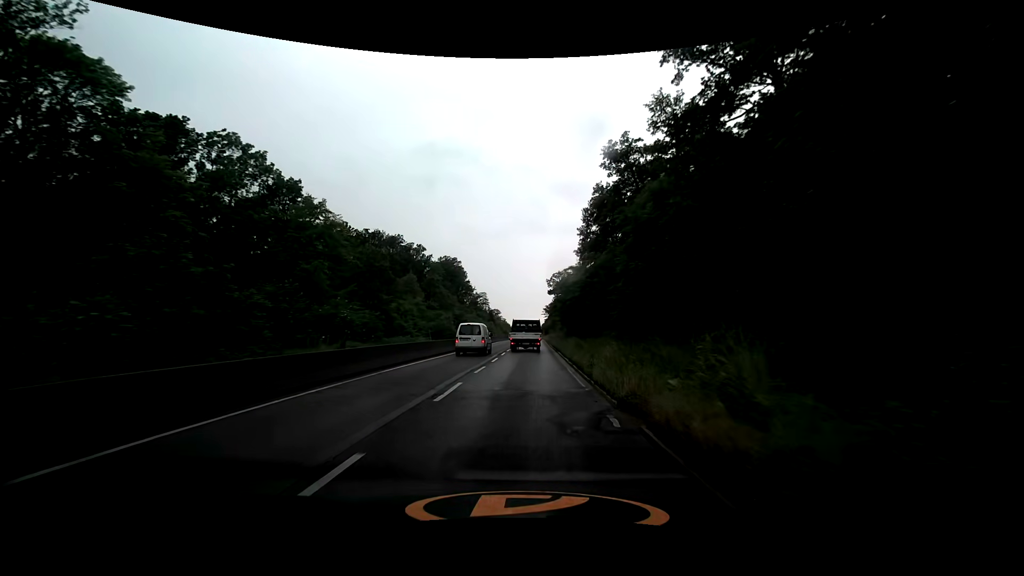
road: trunk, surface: asphalt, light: Day
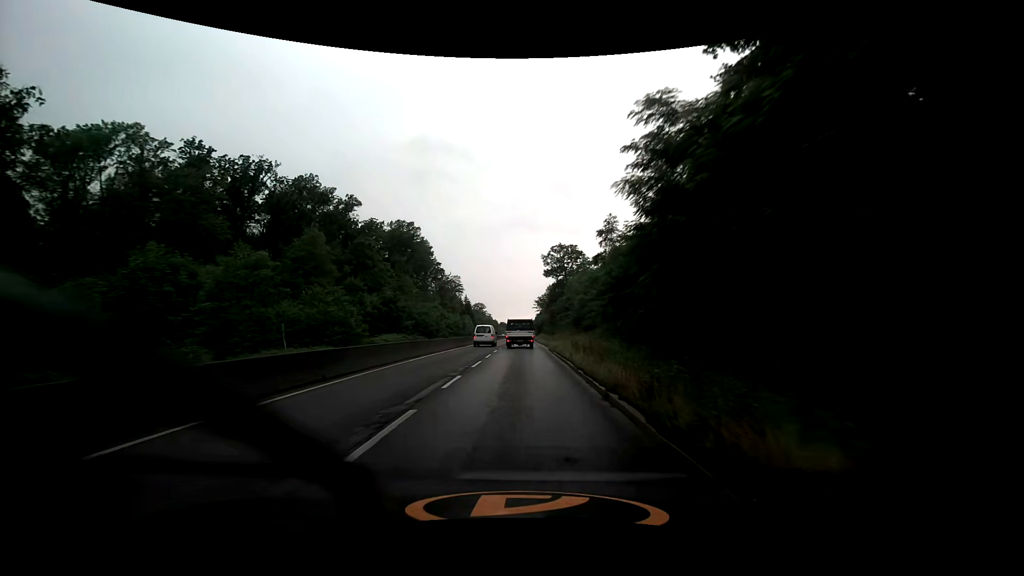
(+0.4, +48.0) m; +1°
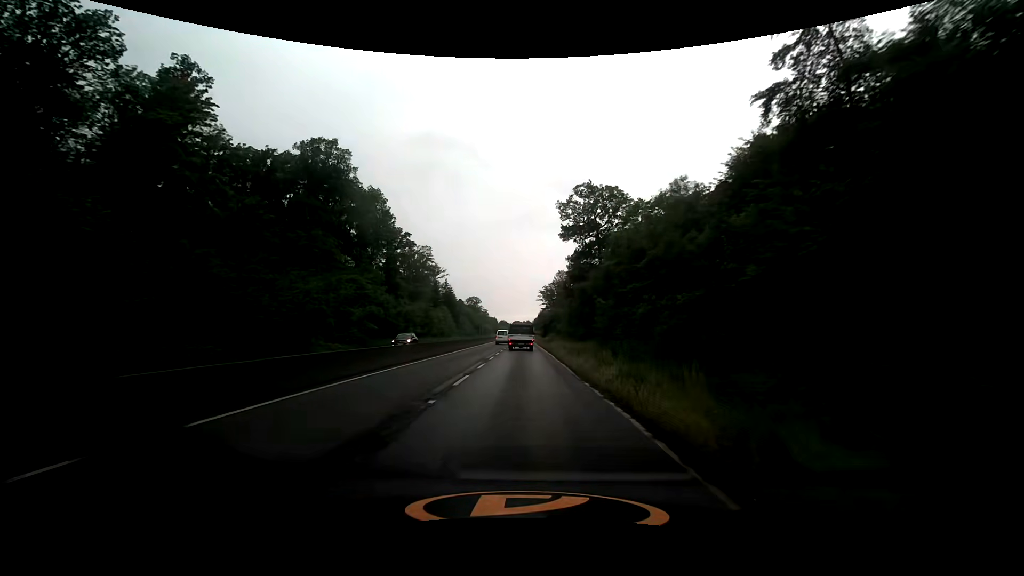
(-0.2, +47.0) m; 0°
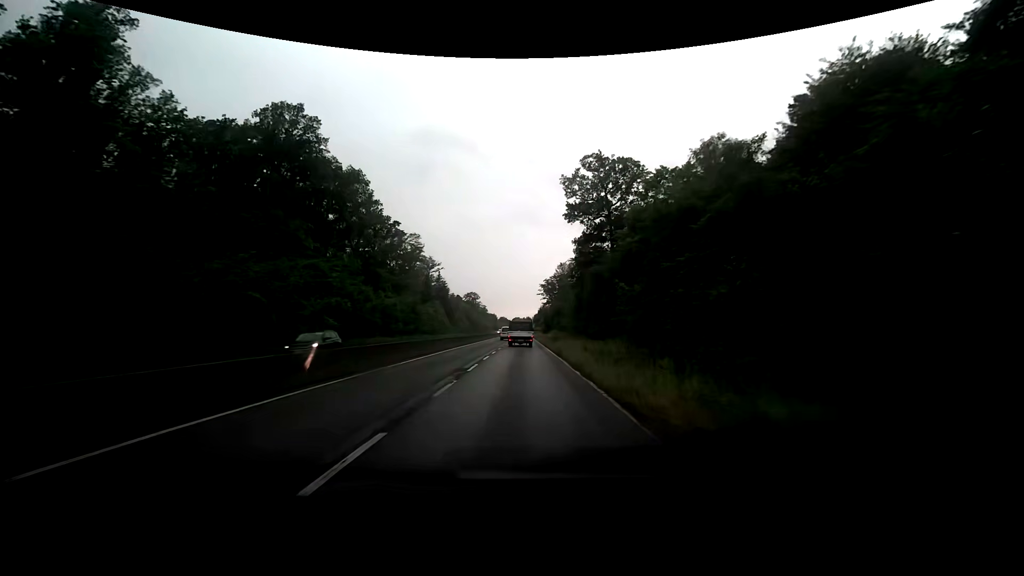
(0.0, +9.4) m; 0°
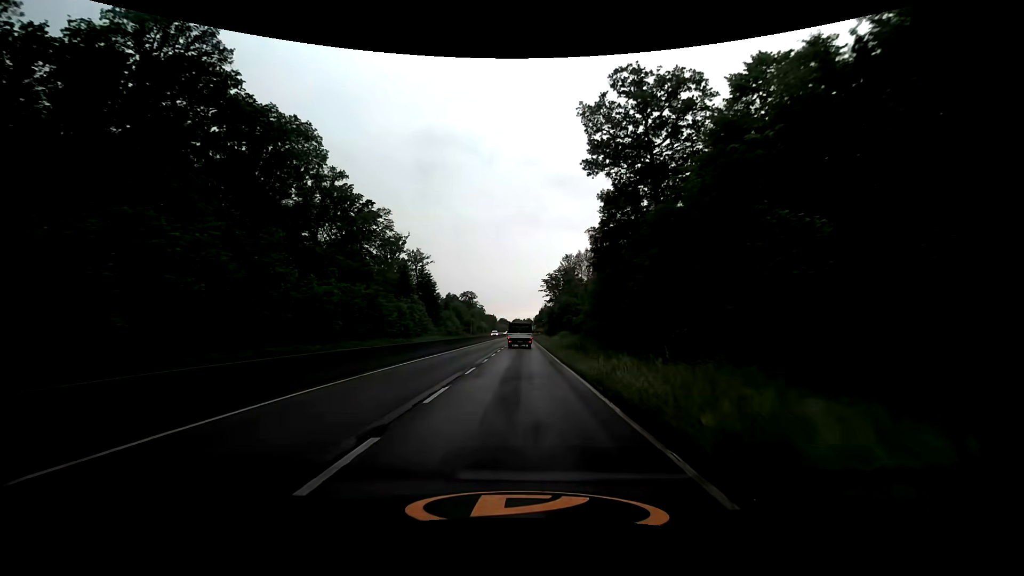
(0.0, +19.1) m; 0°
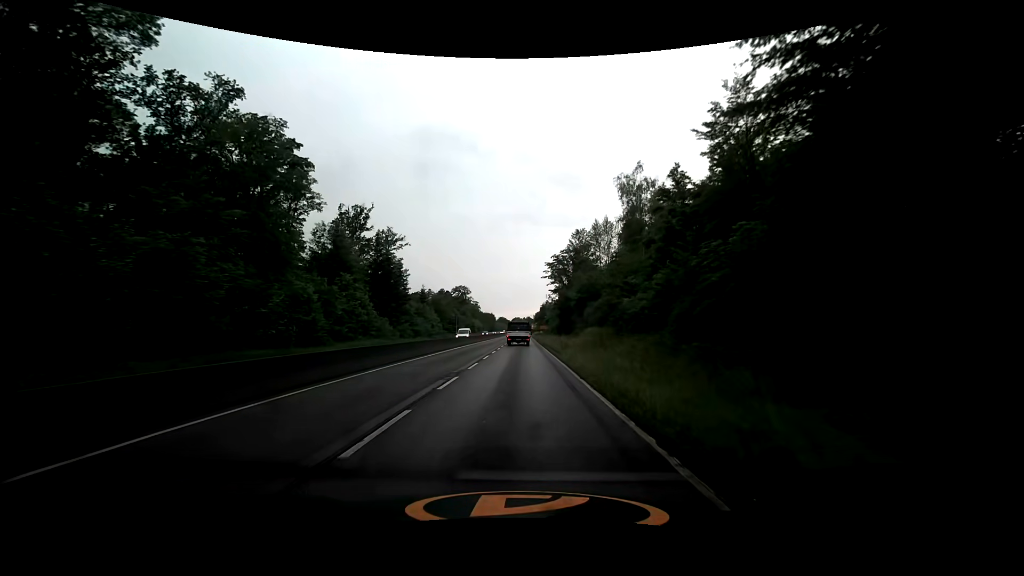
(-0.1, +29.1) m; 0°
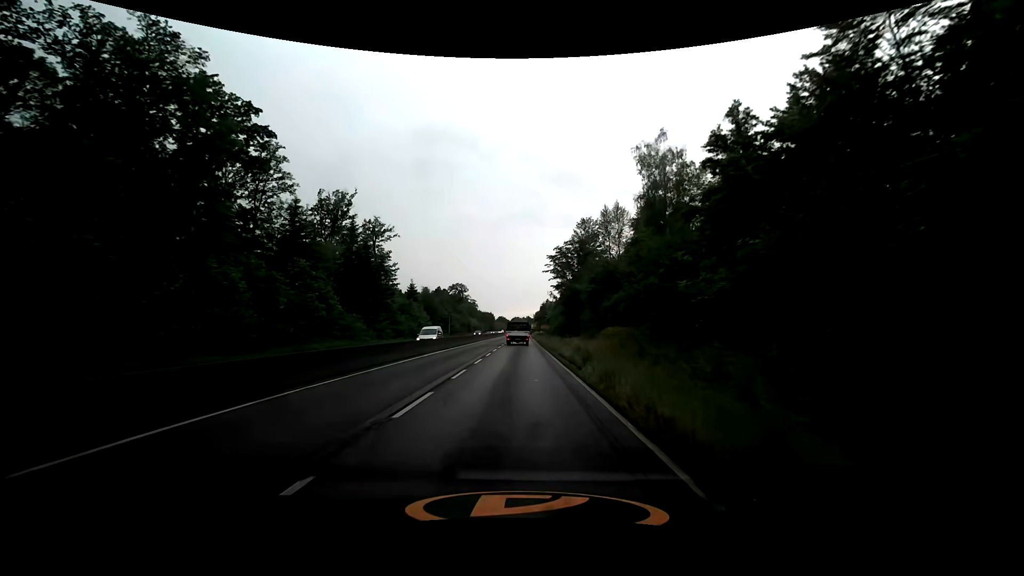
(0.0, +9.7) m; 0°
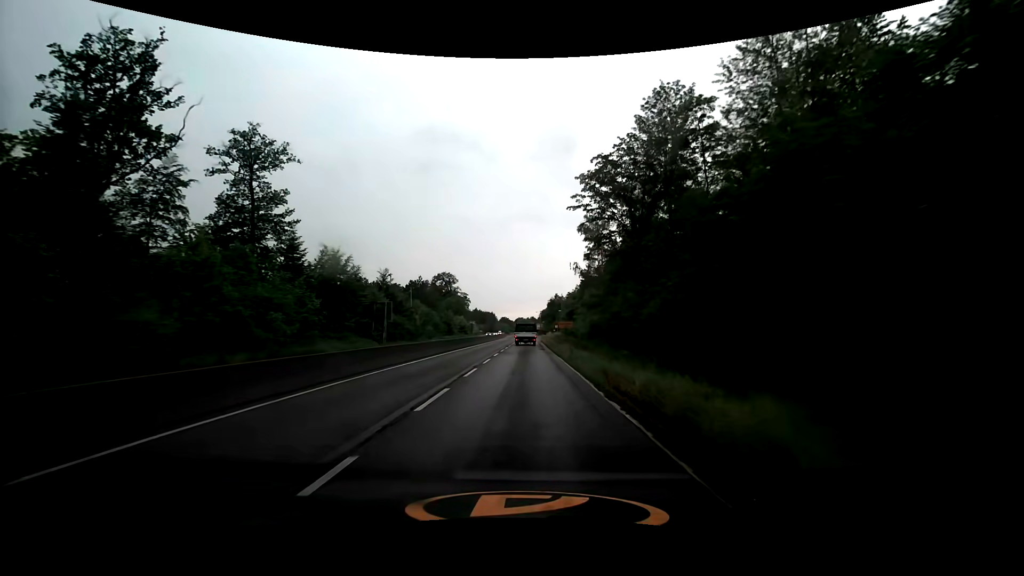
(-0.2, +48.5) m; 0°
(0, +10) (0, +20) (0, +30) (0, +40) (0, +50) (0, +60) (0, +70) (0, +80) (0, +90) (0, +100) m
